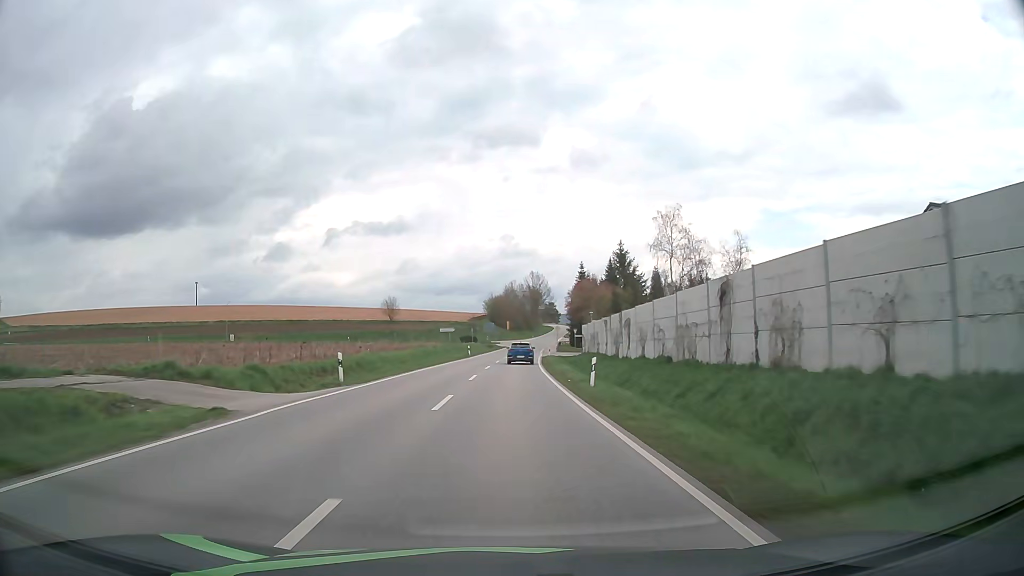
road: secondary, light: Day
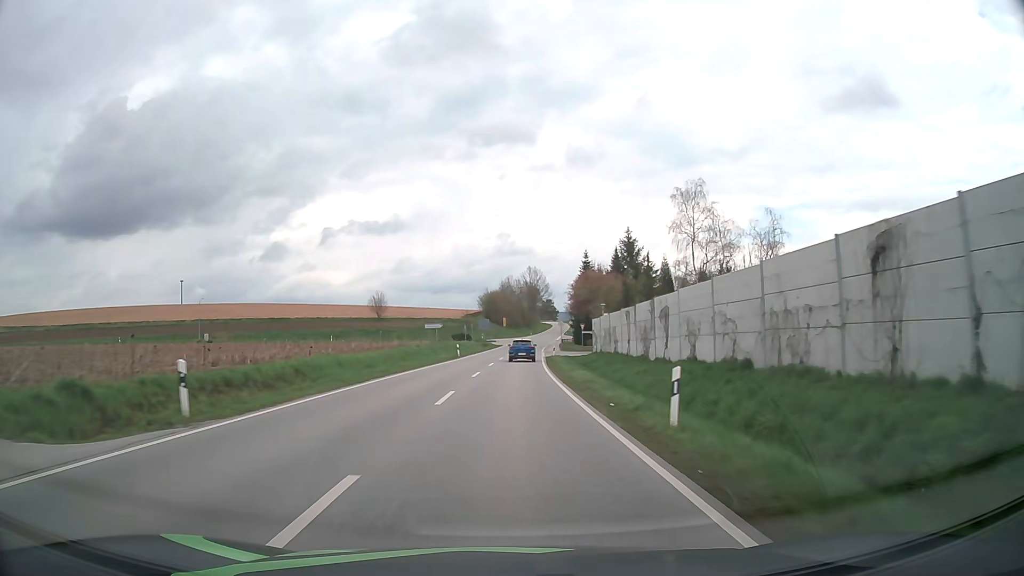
(0.0, +11.0) m; 0°
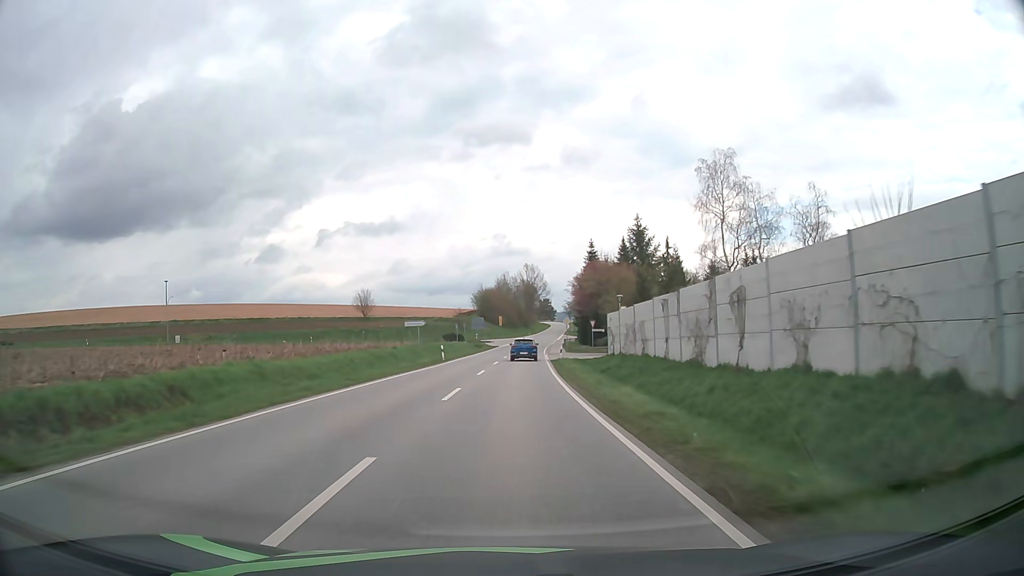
(0.0, +10.9) m; 0°
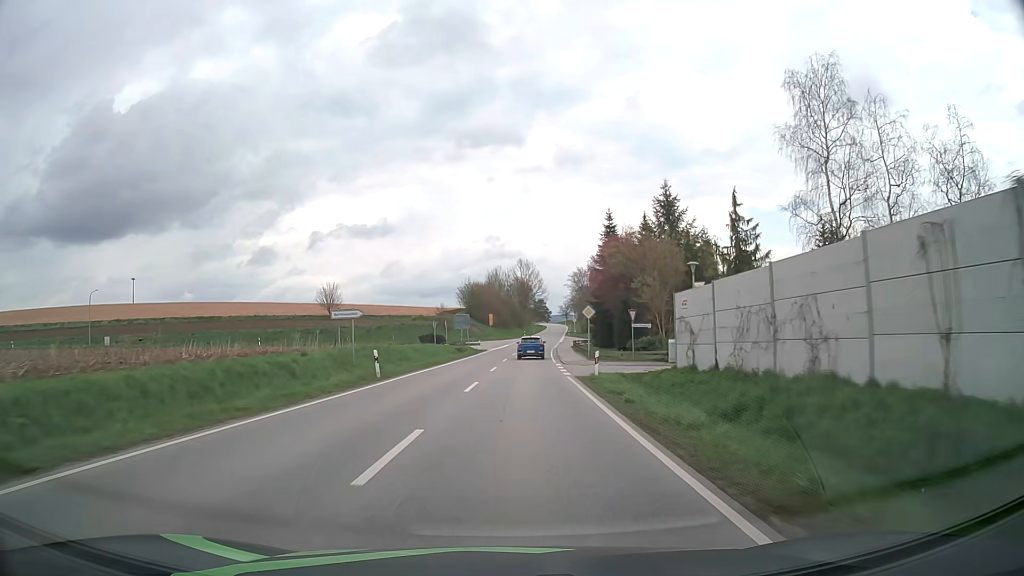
(+0.1, +21.4) m; +1°
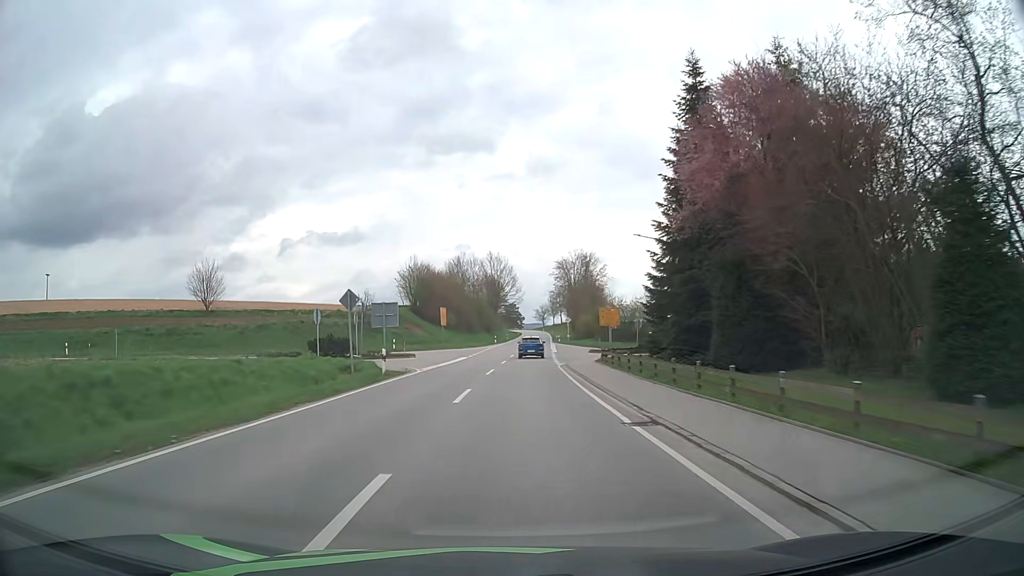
(+0.8, +39.2) m; +3°
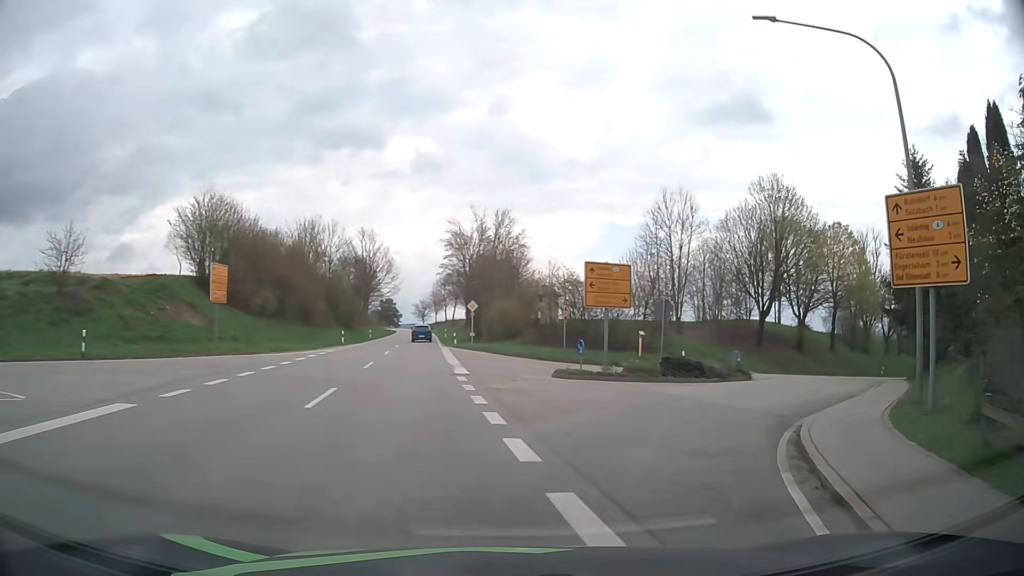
(+1.3, +38.0) m; +10°
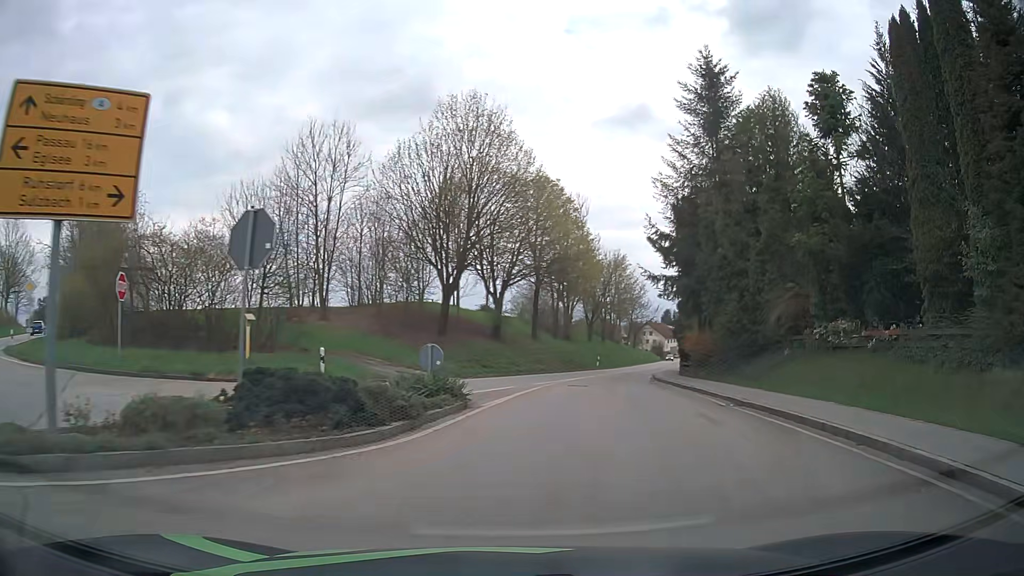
(+4.1, +16.8) m; +28°
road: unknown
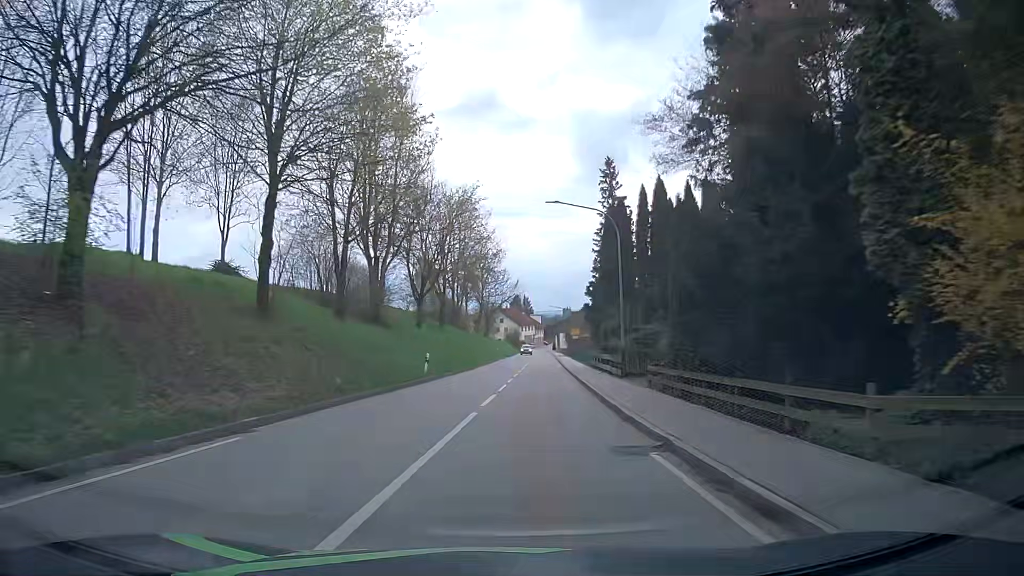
(+5.6, +34.4) m; +14°
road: tertiary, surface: asphalt
(0, +10) (+1, +20) (+1, +30) (+2, +40) (+2, +50) (+3, +60) (+3, +70) (+4, +80) (+4, +90) (+5, +100) m
